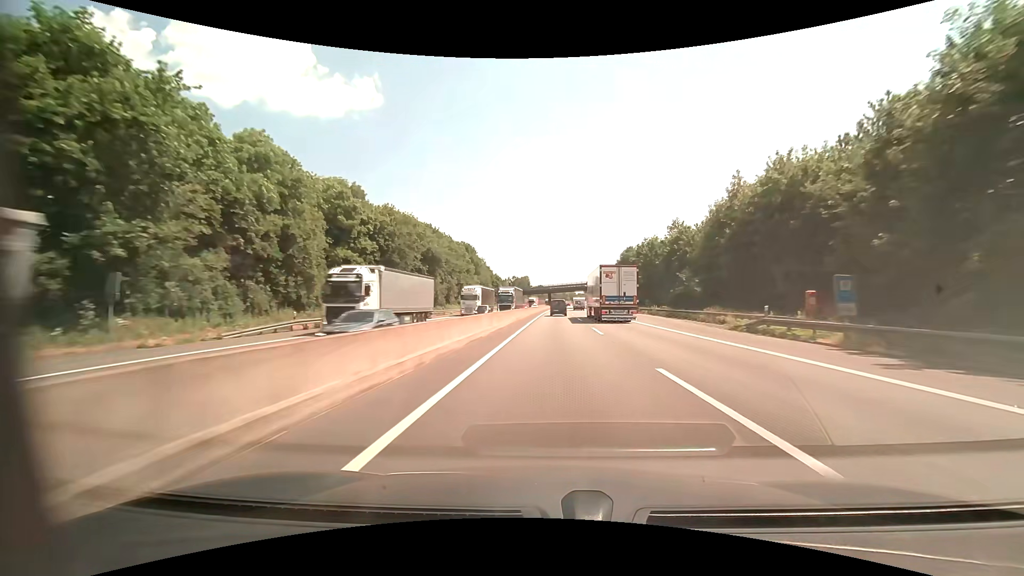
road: motorway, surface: asphalt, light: Day
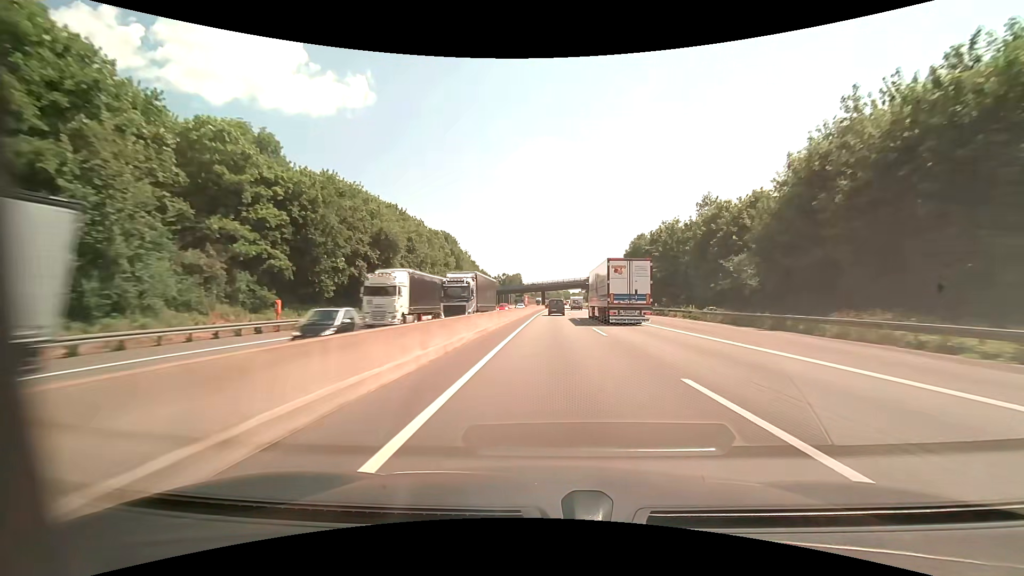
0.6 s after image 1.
(+0.1, +19.3) m; +1°
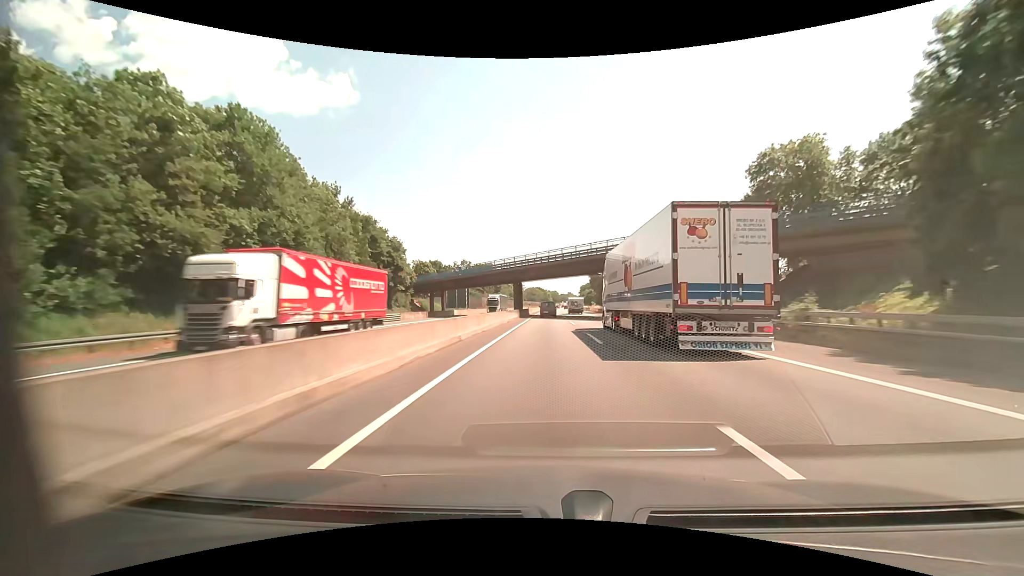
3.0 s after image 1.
(+1.5, +74.6) m; +2°
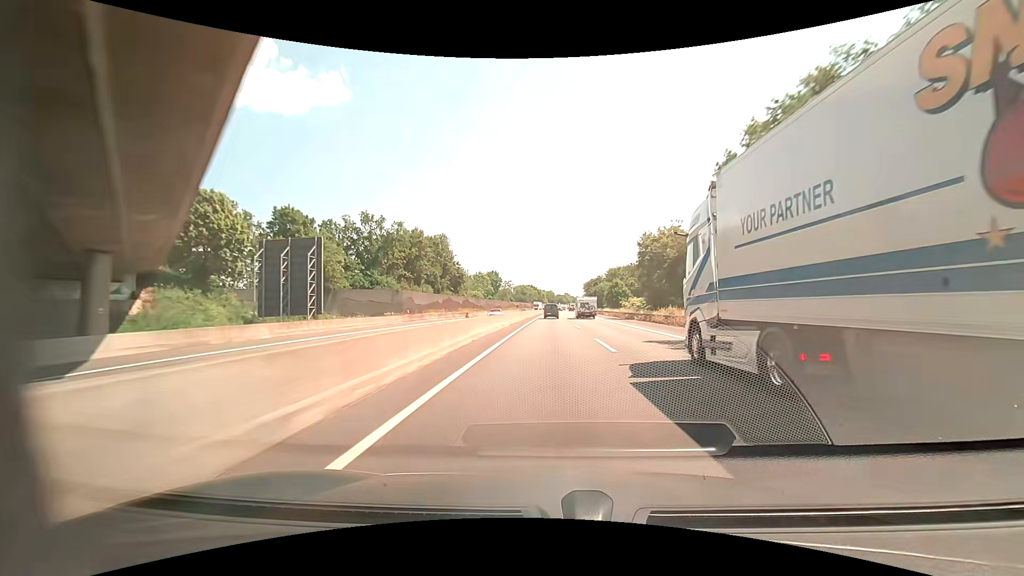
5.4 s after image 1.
(+0.5, +74.0) m; +2°
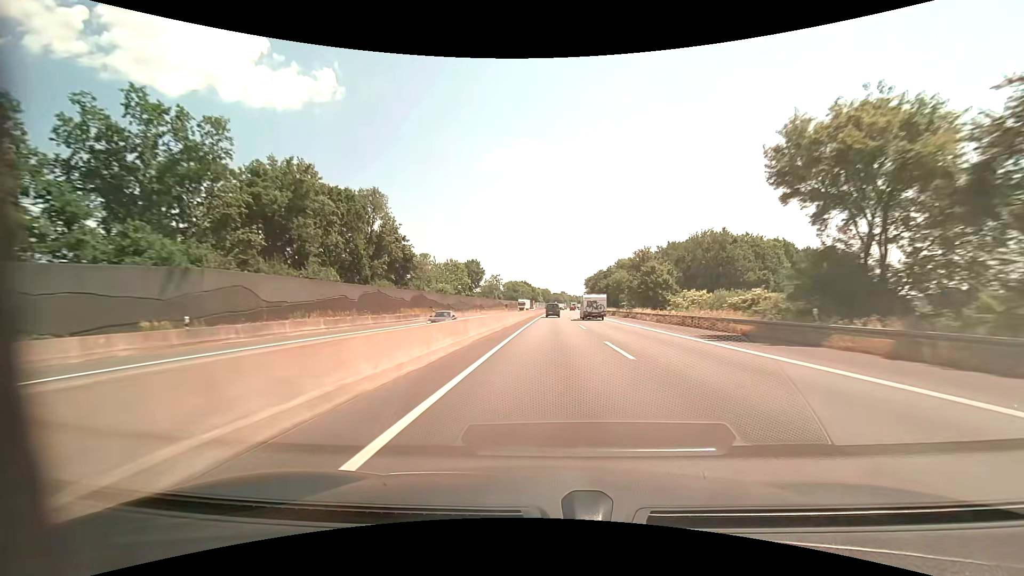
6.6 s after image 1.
(-0.8, +38.0) m; -1°
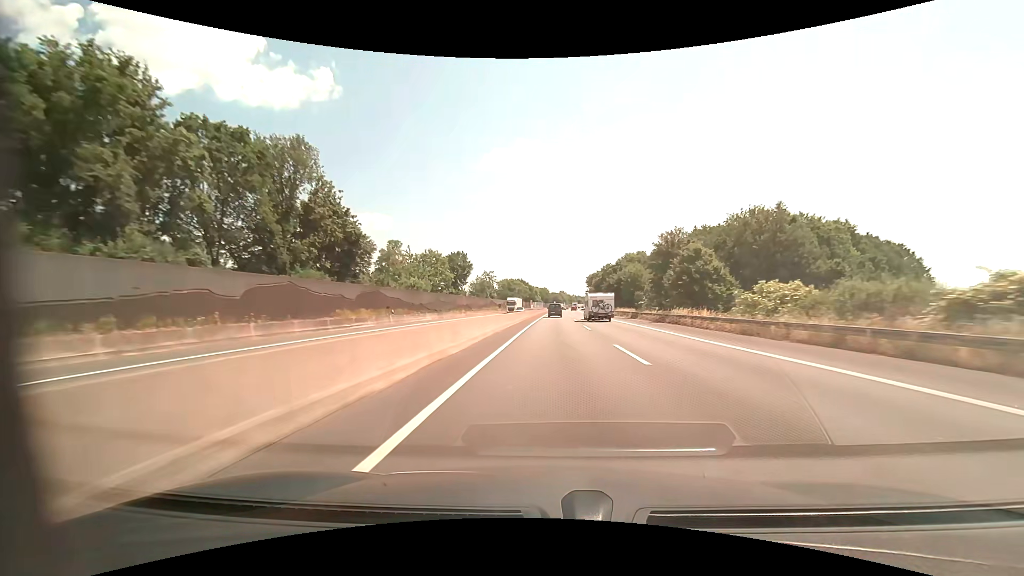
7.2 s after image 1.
(0.0, +19.2) m; 0°
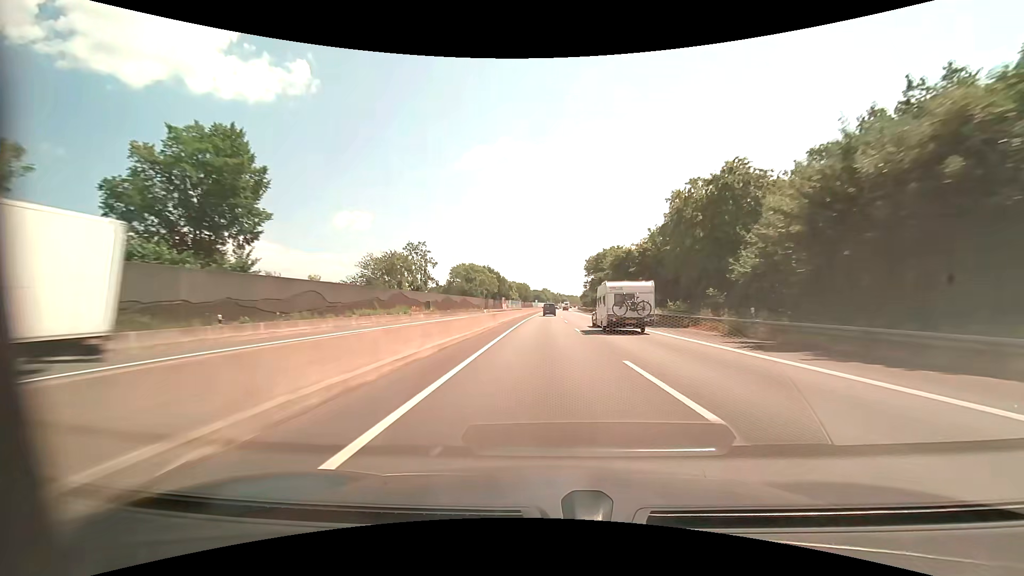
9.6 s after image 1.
(+1.6, +77.3) m; +2°
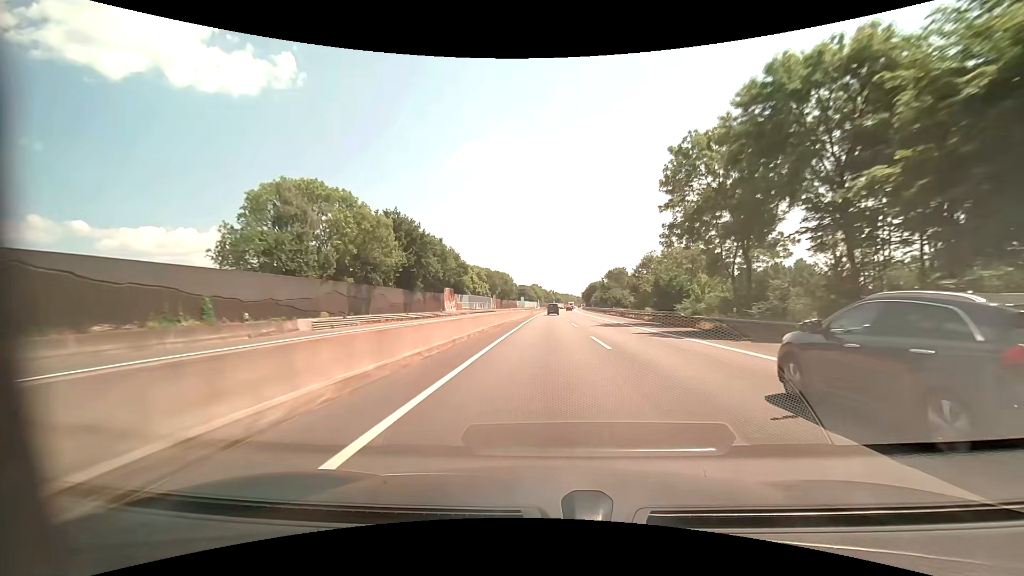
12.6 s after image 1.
(+0.6, +97.7) m; +1°
(0, +10) (0, +20) (0, +30) (0, +40) (0, +50) (+1, +60) (+1, +70) (+1, +80) (+2, +90) (+2, +100) m
